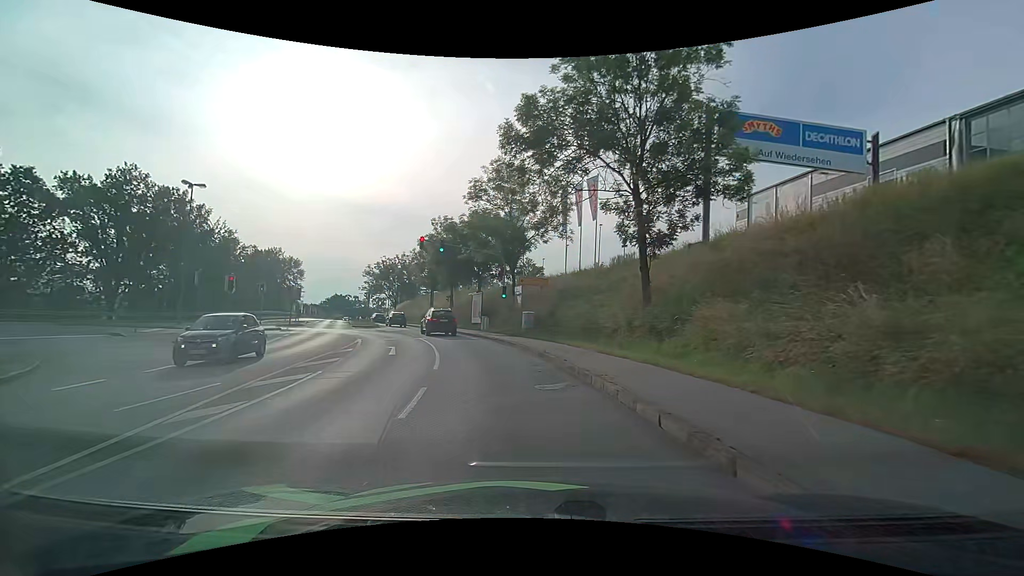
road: tertiary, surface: asphalt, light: Day
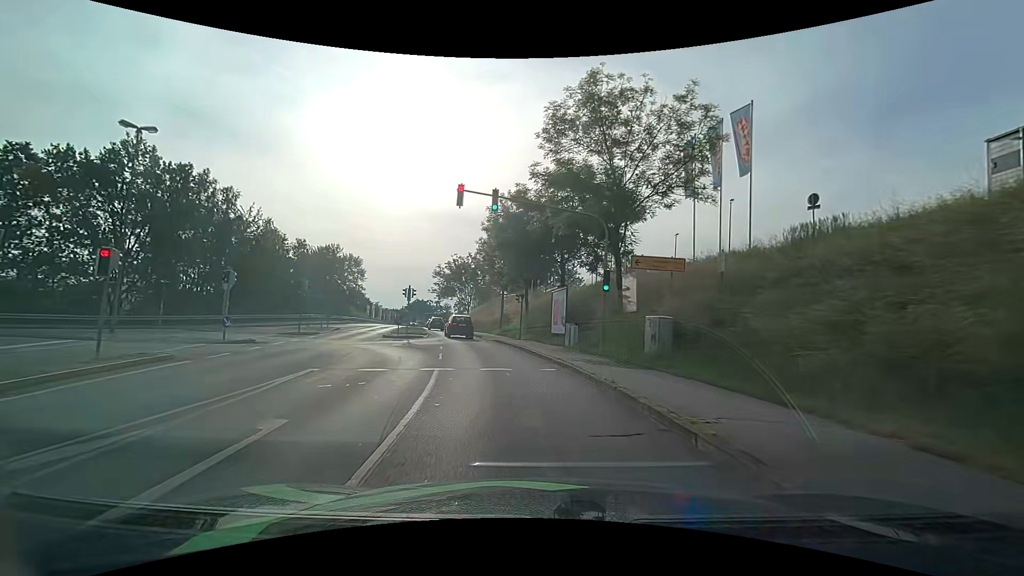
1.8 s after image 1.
(-1.4, +15.3) m; -10°
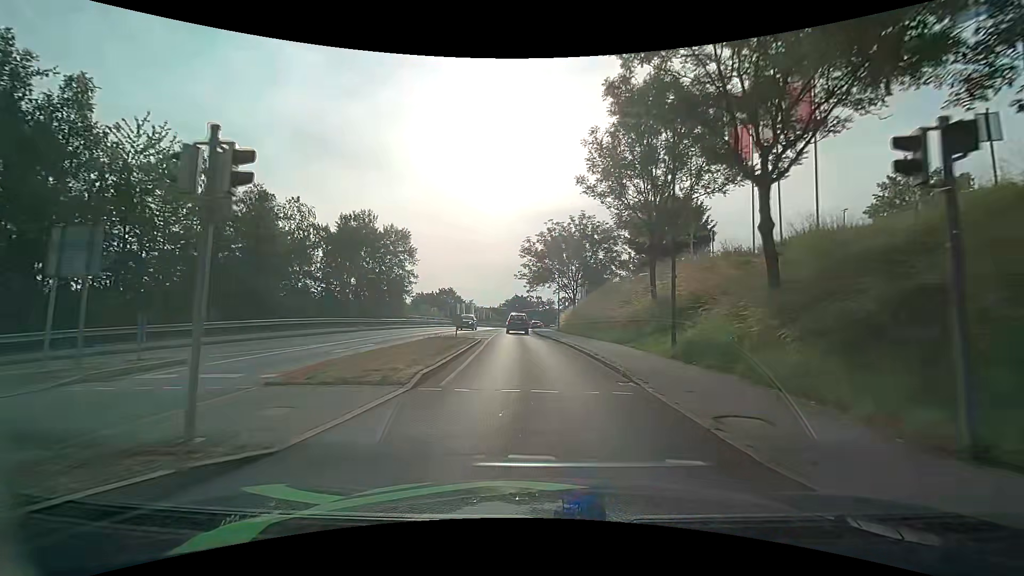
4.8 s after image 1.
(-3.9, +30.3) m; -12°
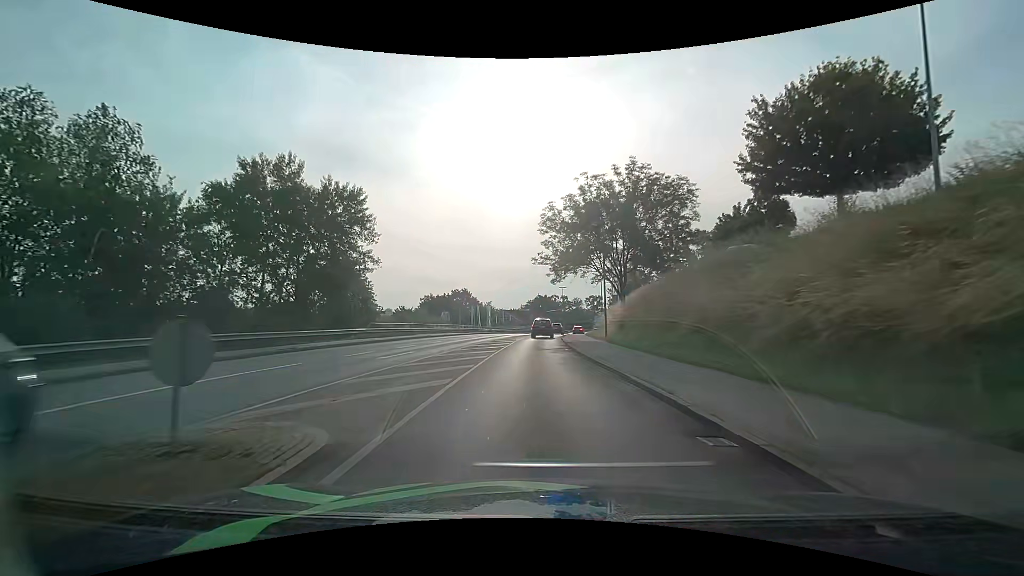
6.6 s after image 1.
(-0.6, +20.8) m; -3°
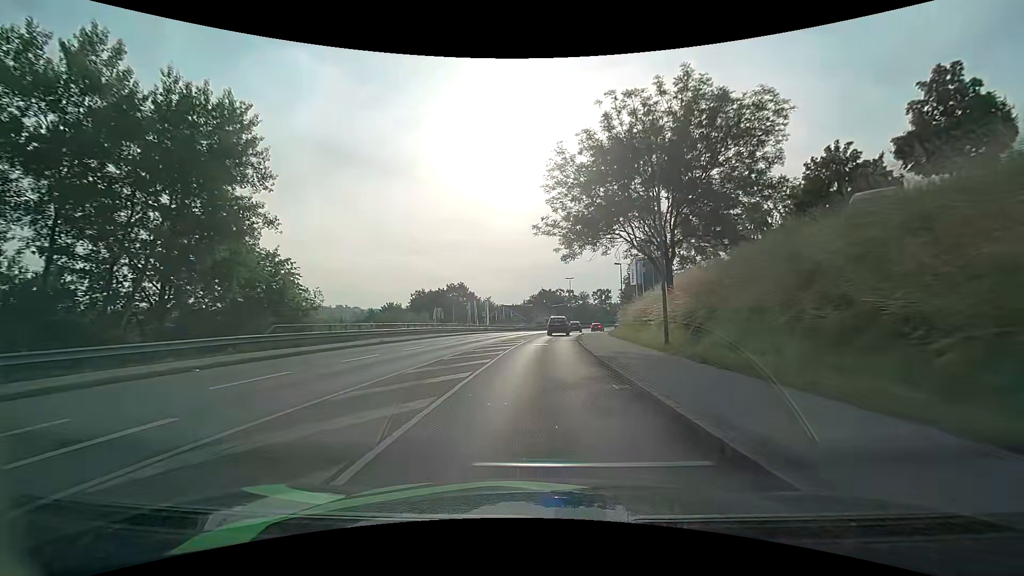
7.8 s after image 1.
(-0.1, +14.4) m; -1°
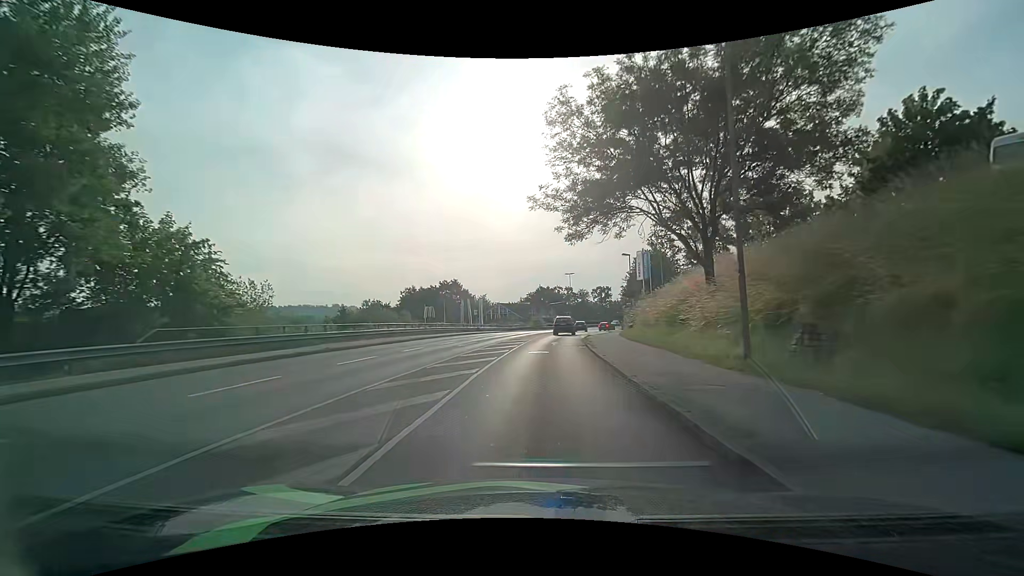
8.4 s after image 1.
(0.0, +7.2) m; 0°
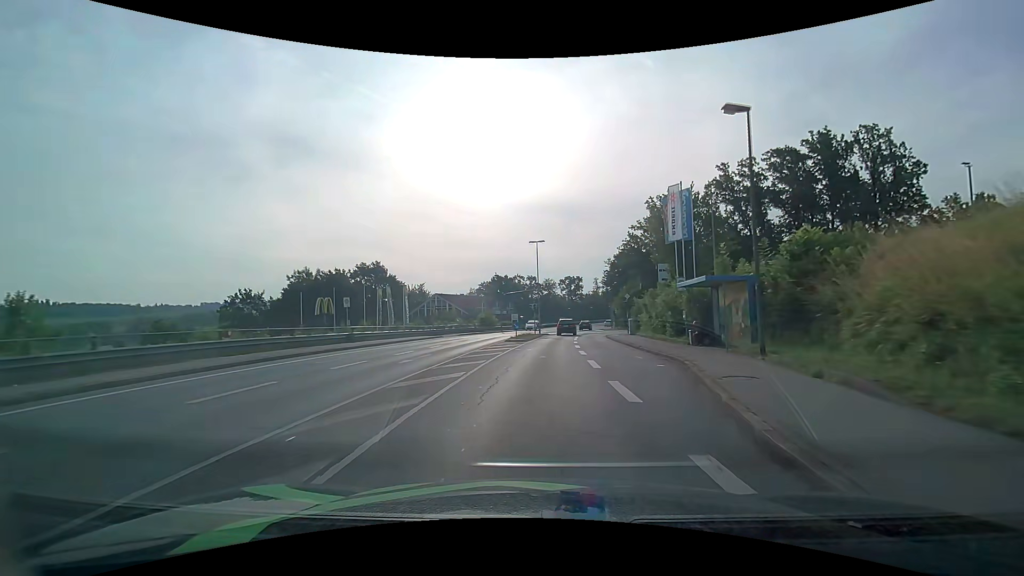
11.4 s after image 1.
(+1.4, +35.9) m; +4°
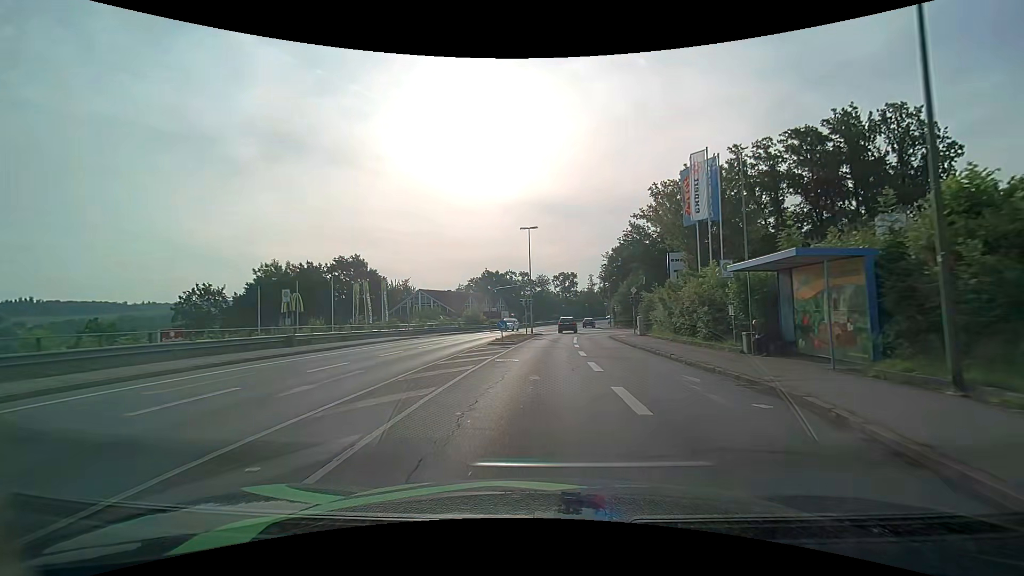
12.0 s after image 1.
(+0.1, +7.3) m; +1°
(0, +10) (0, +20) (+1, +30) (+2, +40) (+2, +50) (+4, +60) (+5, +70) (+7, +80) (+9, +89) (+11, +99) m
